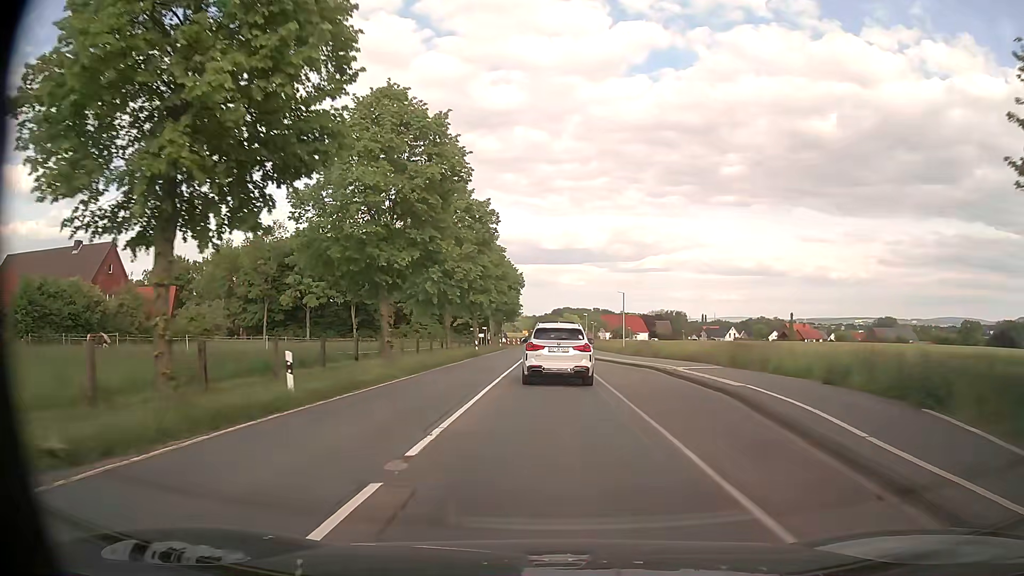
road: secondary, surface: asphalt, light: Day
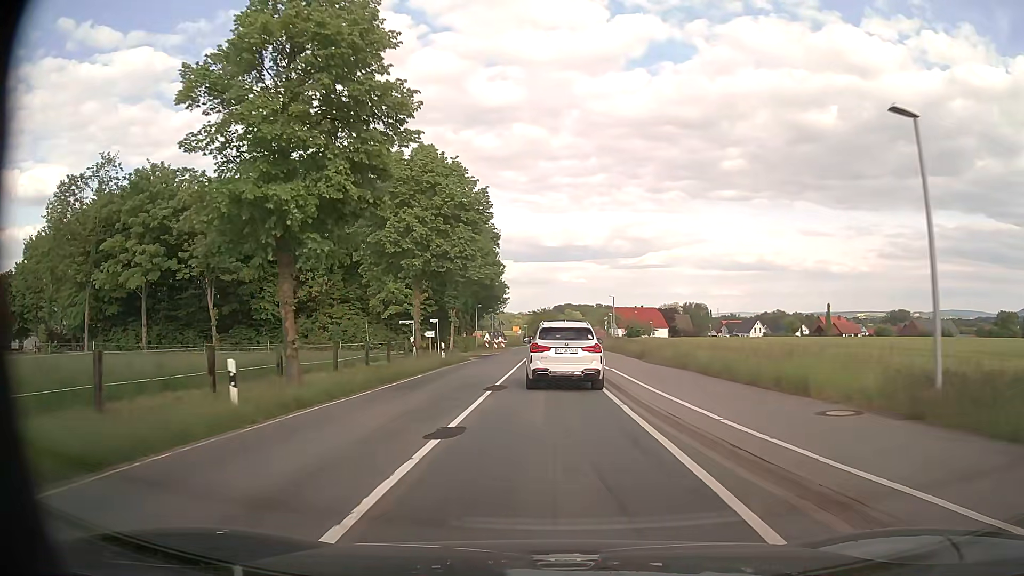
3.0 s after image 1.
(+0.3, +39.6) m; 0°
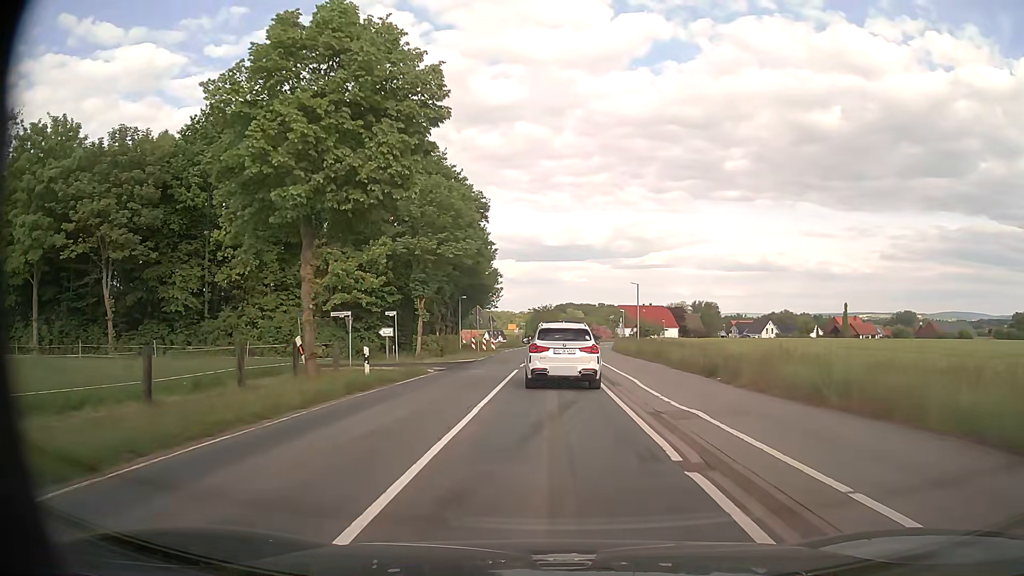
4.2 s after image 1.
(+0.1, +14.2) m; +1°
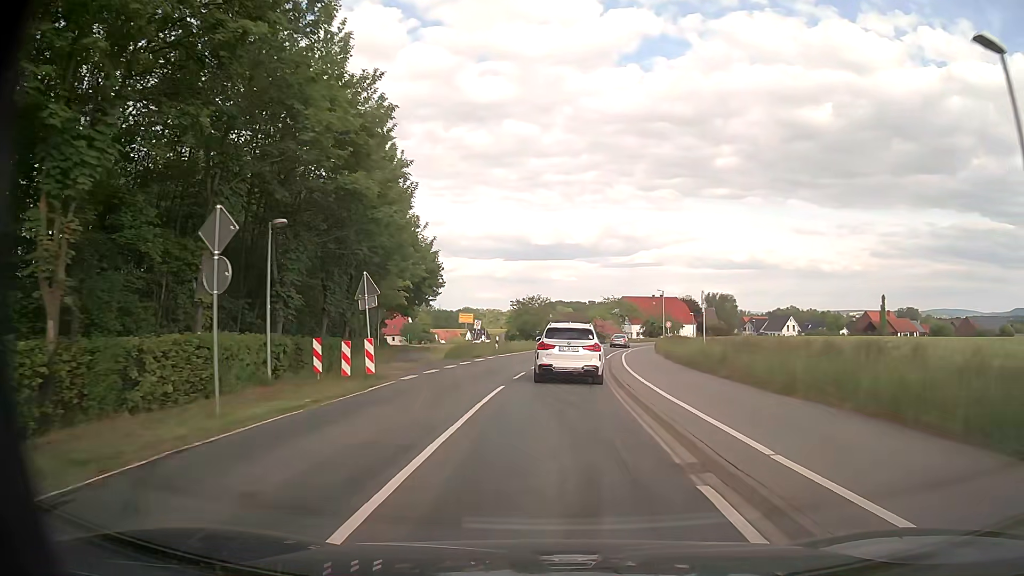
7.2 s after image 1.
(+0.2, +37.1) m; +1°
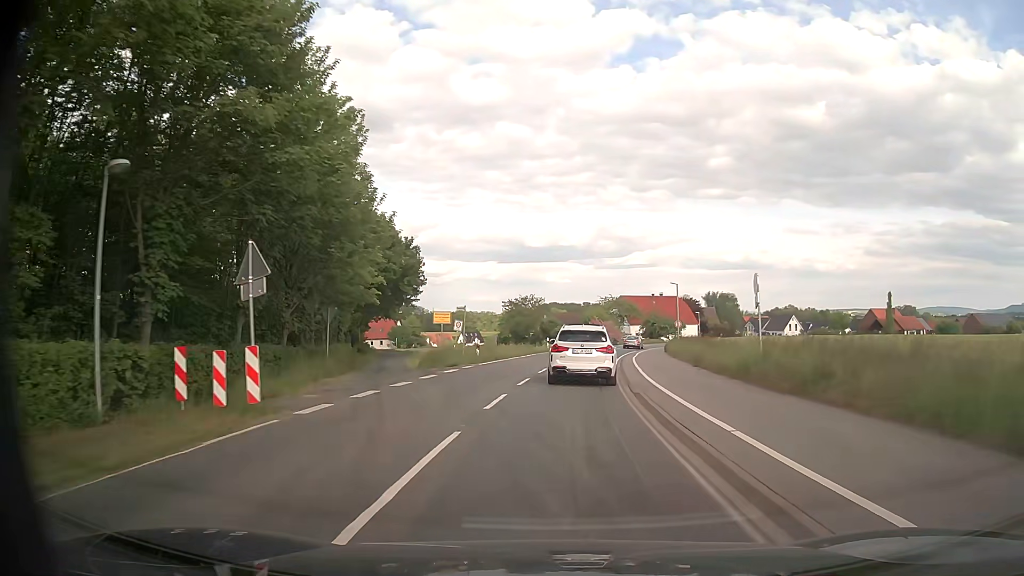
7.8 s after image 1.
(0.0, +7.8) m; 0°
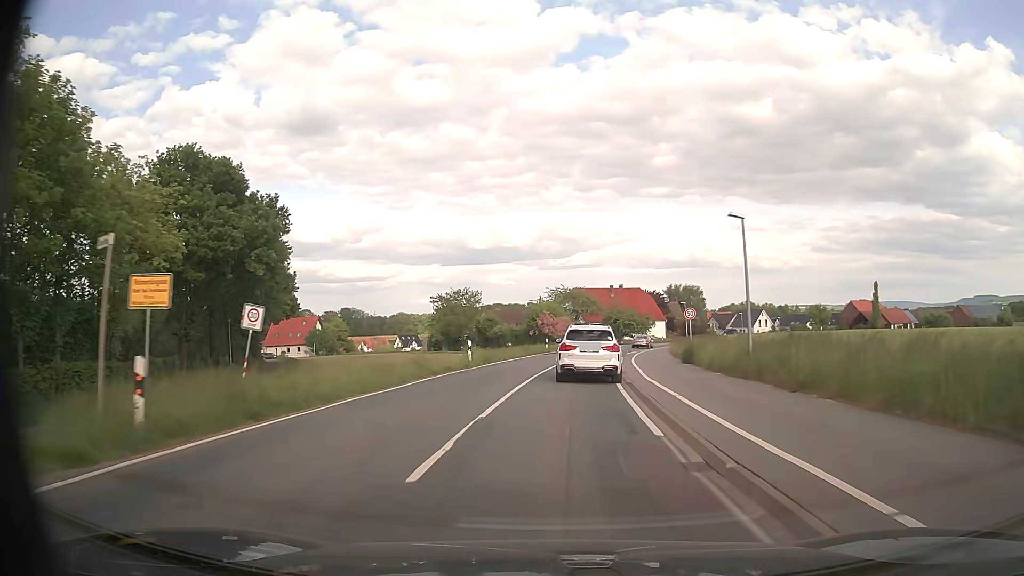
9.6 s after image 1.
(+0.7, +24.2) m; +4°
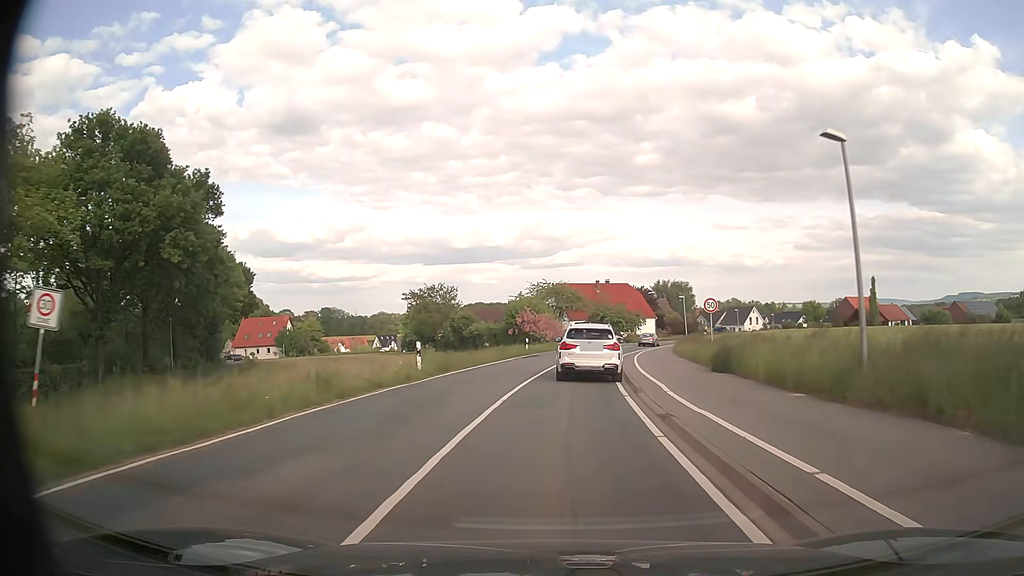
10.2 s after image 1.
(+0.1, +8.3) m; +1°
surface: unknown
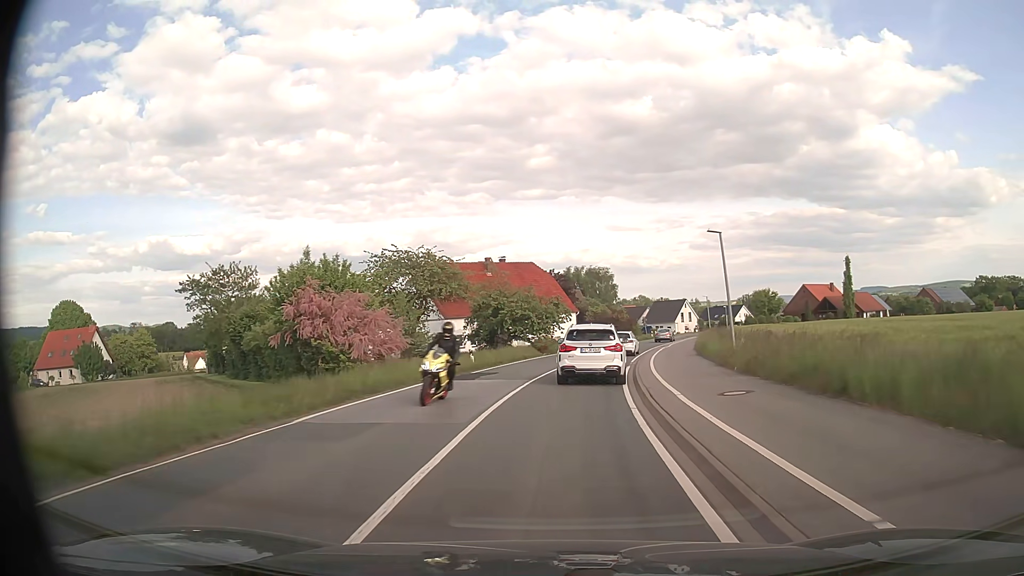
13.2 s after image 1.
(+3.1, +40.6) m; +9°
(0, +10) (+1, +20) (+2, +30) (+4, +40) (+6, +50) (+8, +59) (+11, +69) (+14, +78) (+17, +88) (+20, +98) m
